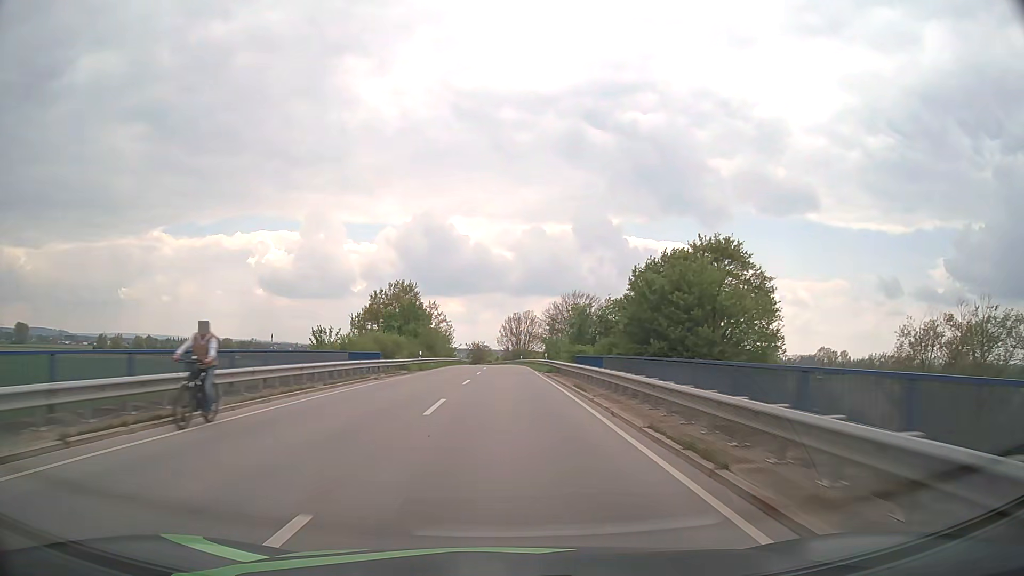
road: secondary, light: Day
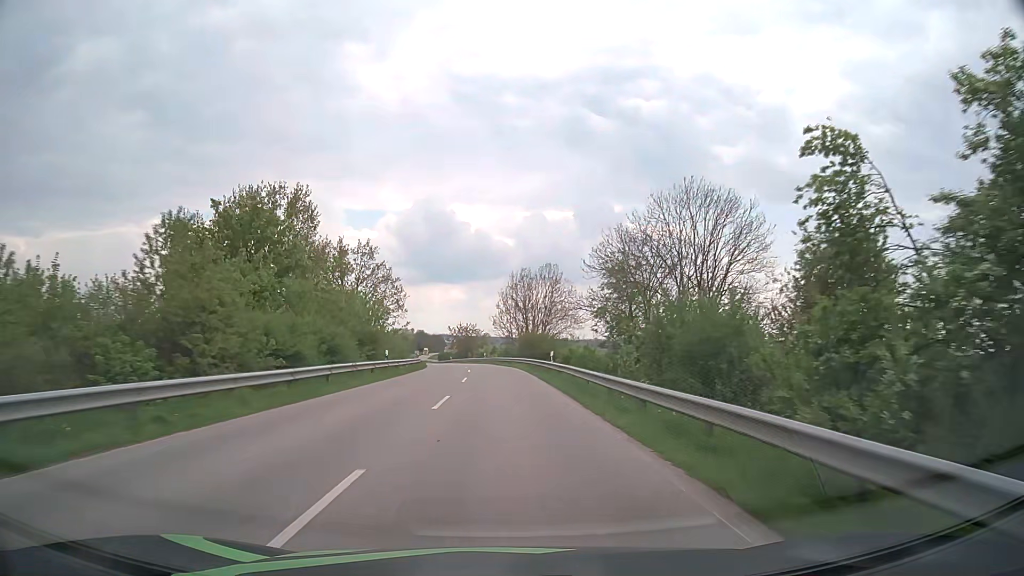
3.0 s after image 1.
(0.0, +58.4) m; 0°
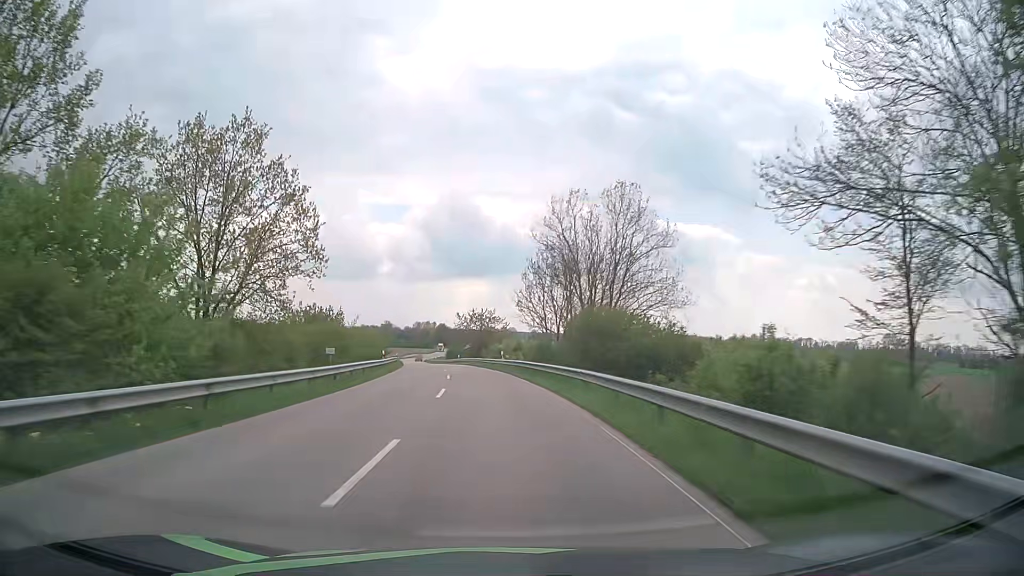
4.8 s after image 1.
(-0.3, +33.9) m; -2°
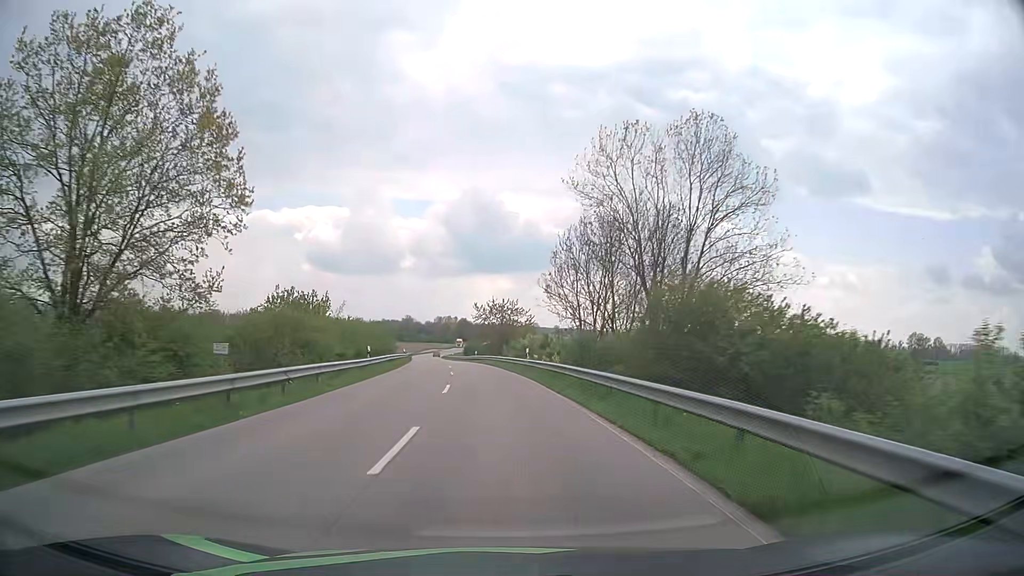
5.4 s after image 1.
(-0.2, +11.2) m; -2°
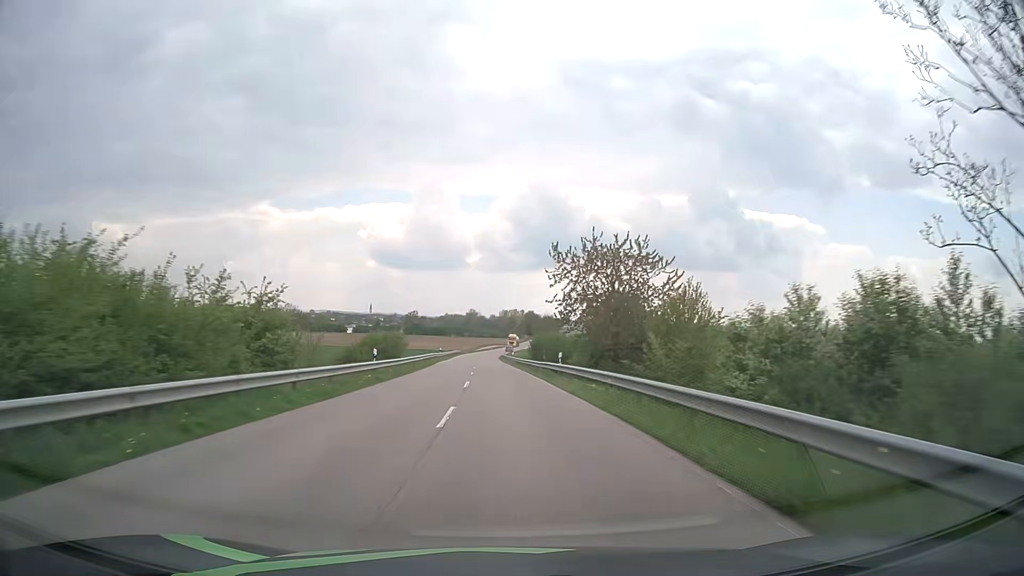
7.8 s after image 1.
(-2.6, +45.2) m; -6°
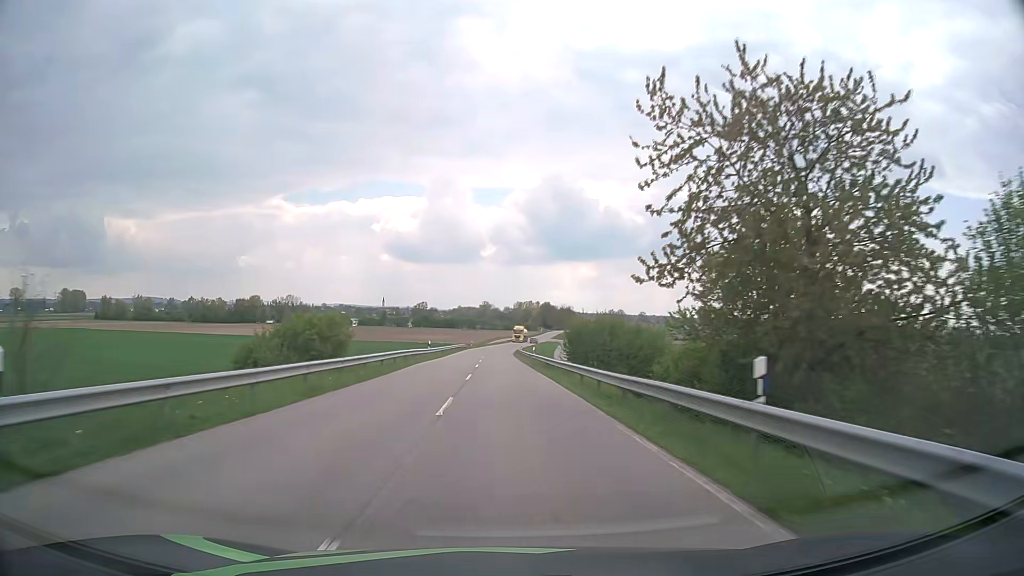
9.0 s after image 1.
(-0.2, +23.1) m; -1°
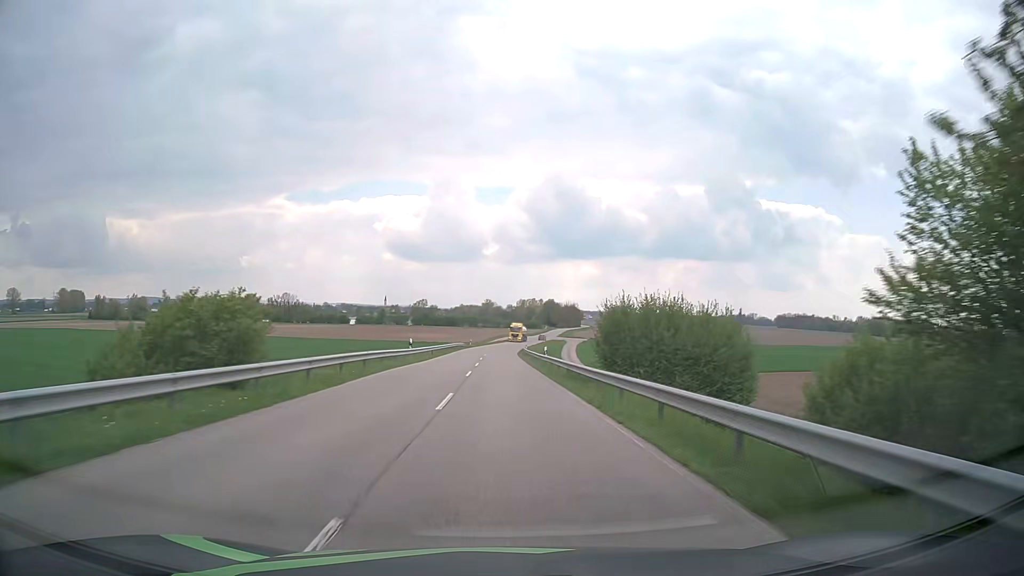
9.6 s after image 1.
(-0.1, +11.7) m; 0°
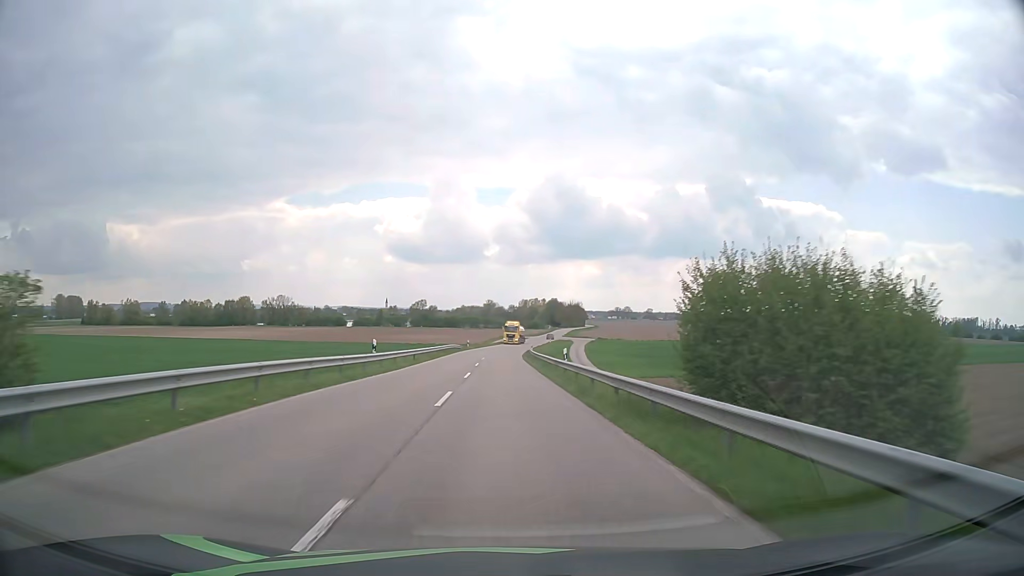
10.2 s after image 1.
(0.0, +11.8) m; 0°
